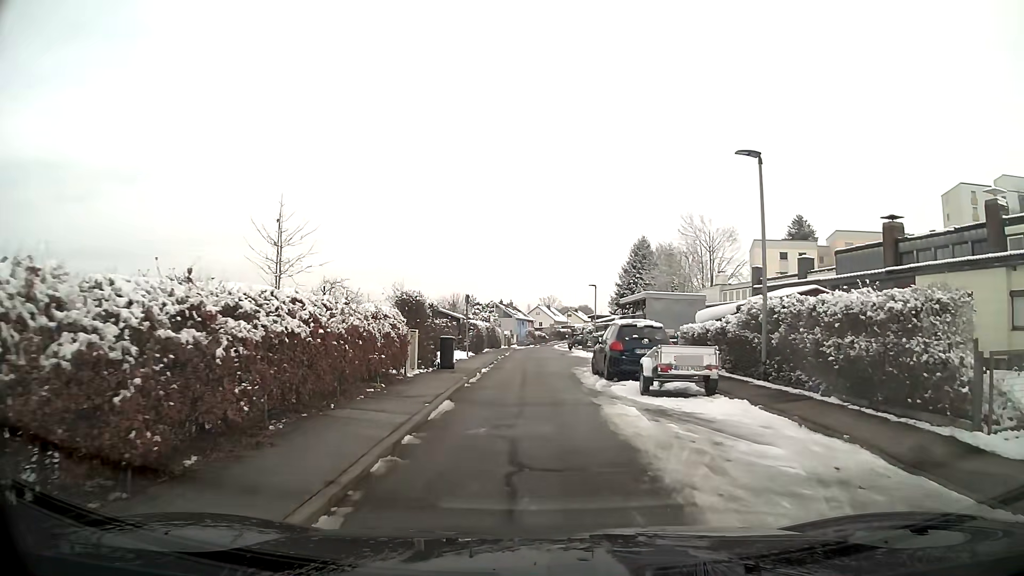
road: residential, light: Day
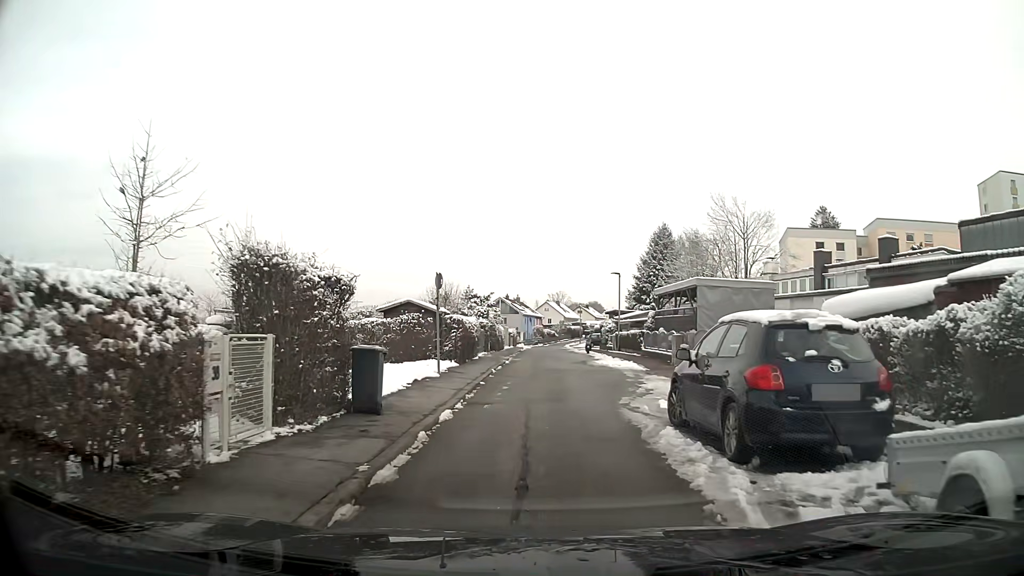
(-0.1, +10.3) m; 0°
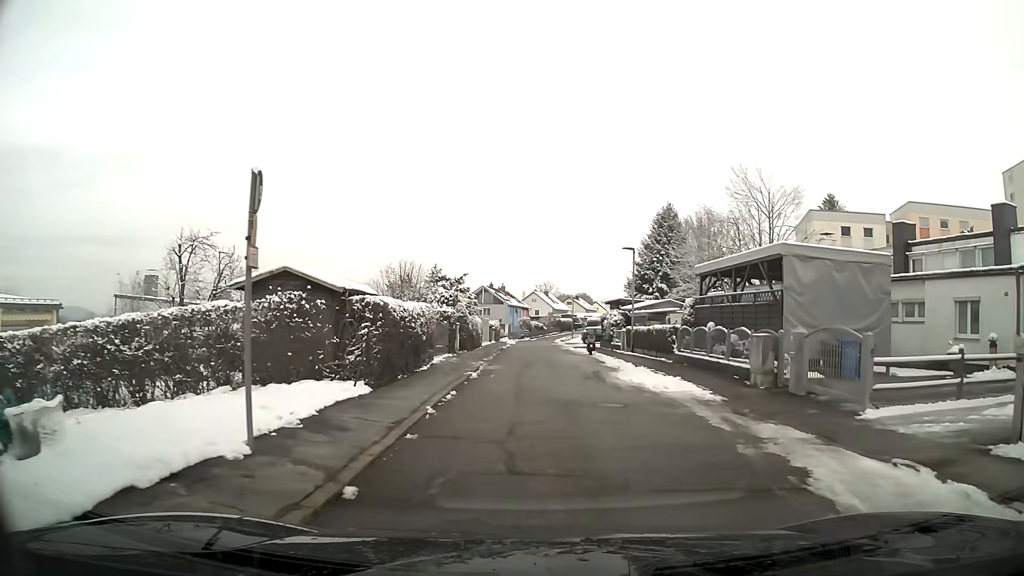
(+0.1, +11.0) m; +1°
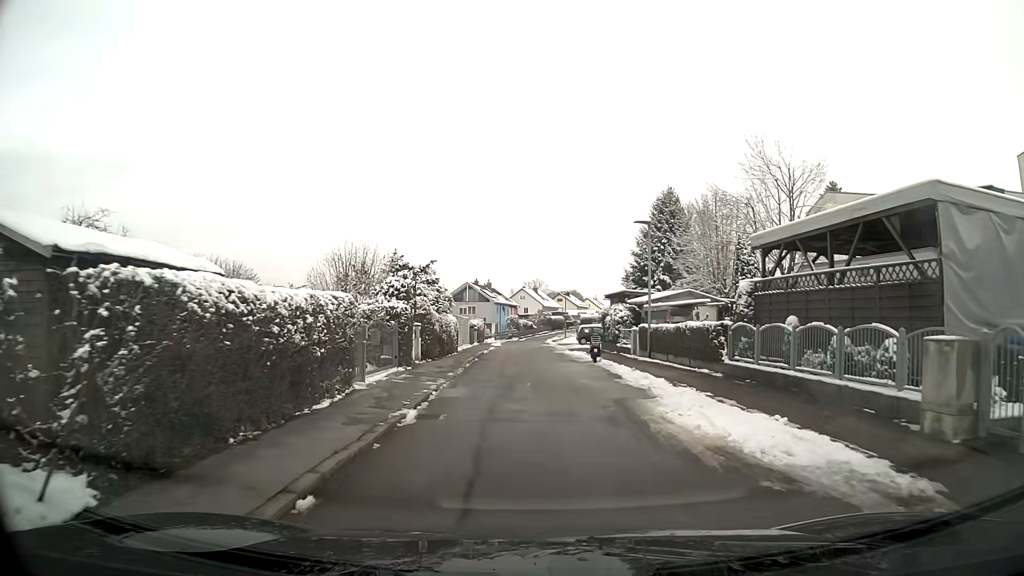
(0.0, +7.9) m; 0°
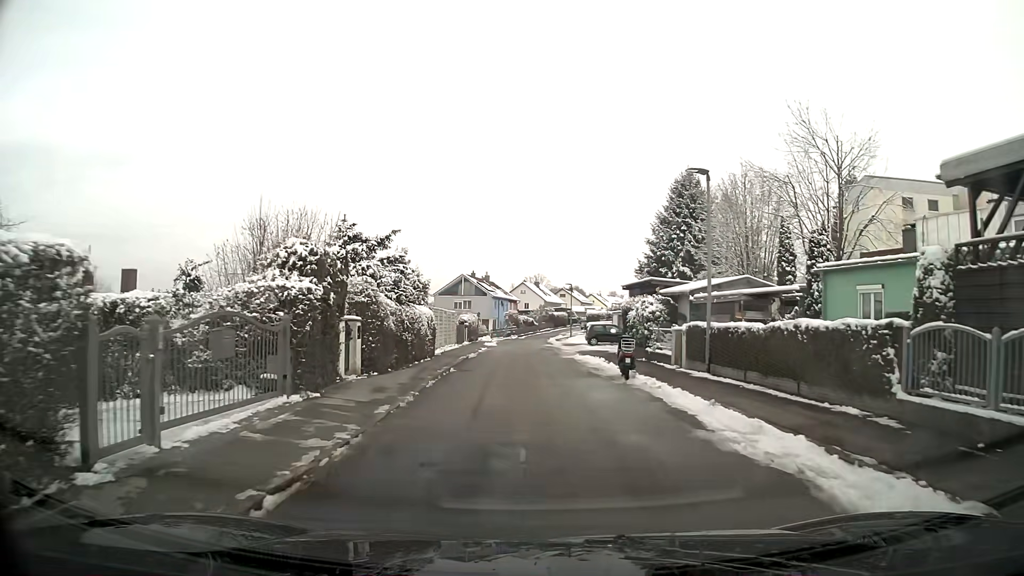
(0.0, +8.5) m; 0°
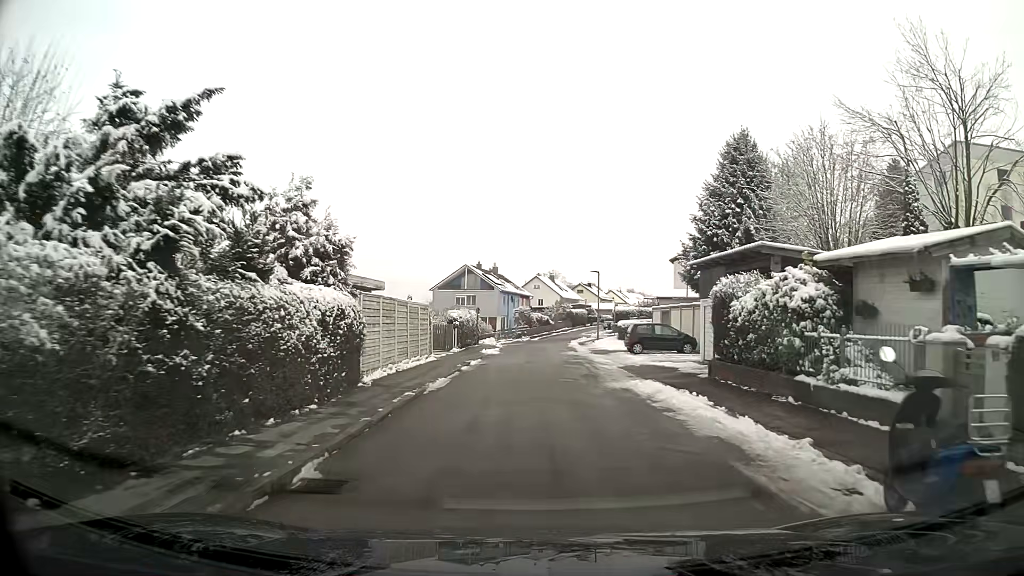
(-0.1, +13.6) m; -1°
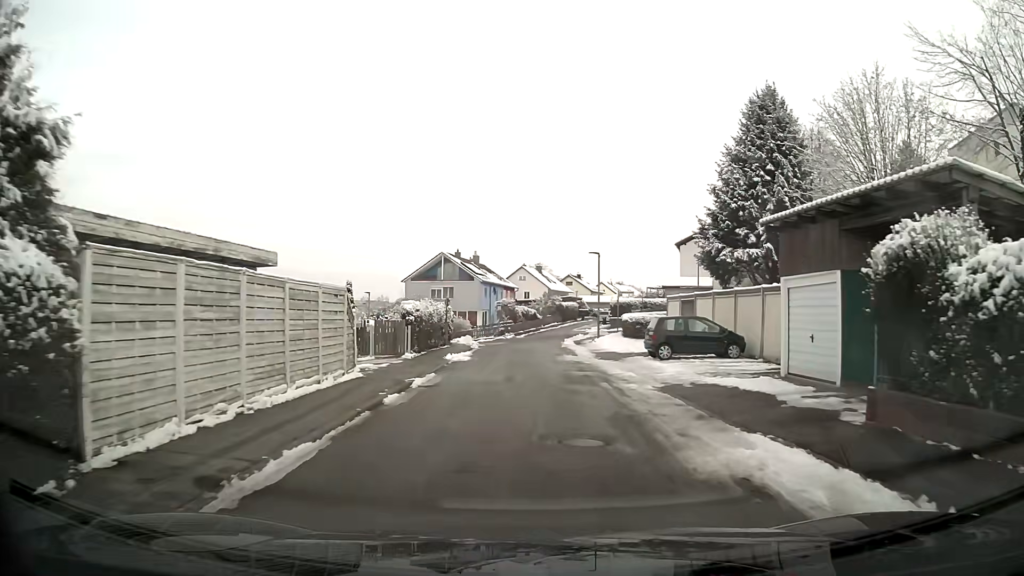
(+0.1, +9.2) m; +2°
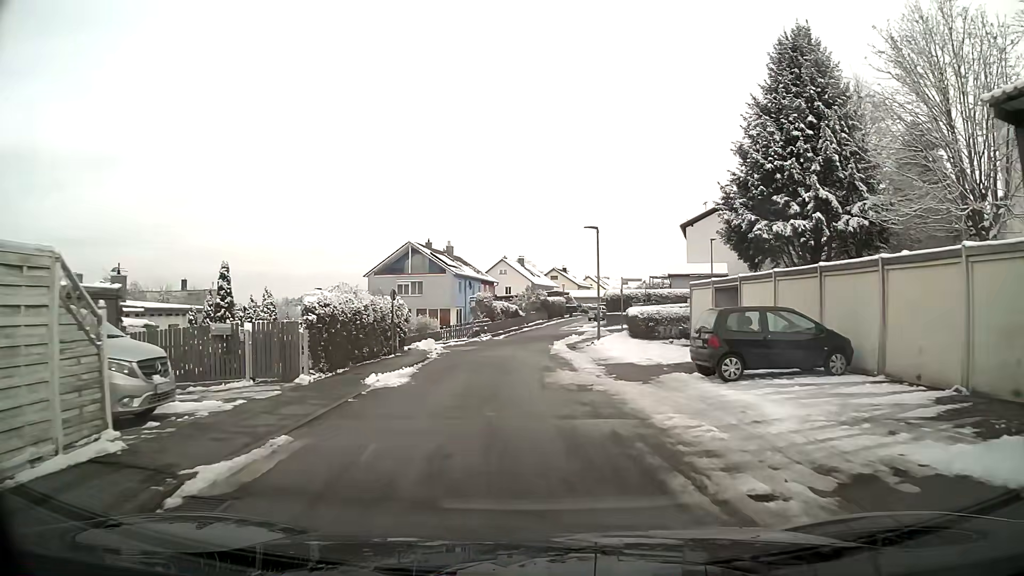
(+0.1, +9.2) m; +1°
(0, +10) (-1, +20) (-1, +30) (+5, +37) (+15, +39) (+25, +41) (+35, +43) (+44, +45) (+54, +45) (+64, +45) m
